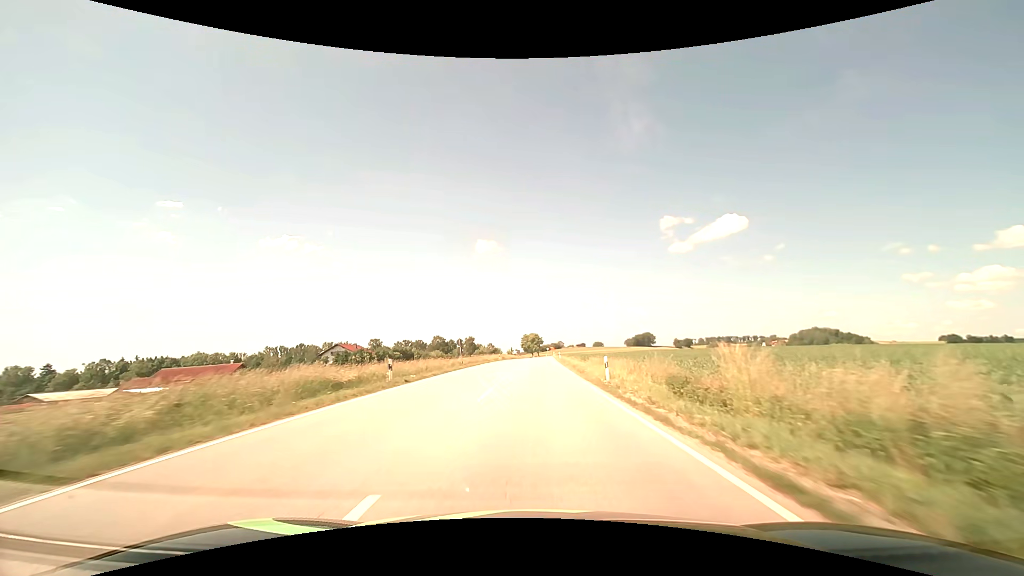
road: secondary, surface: asphalt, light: Day
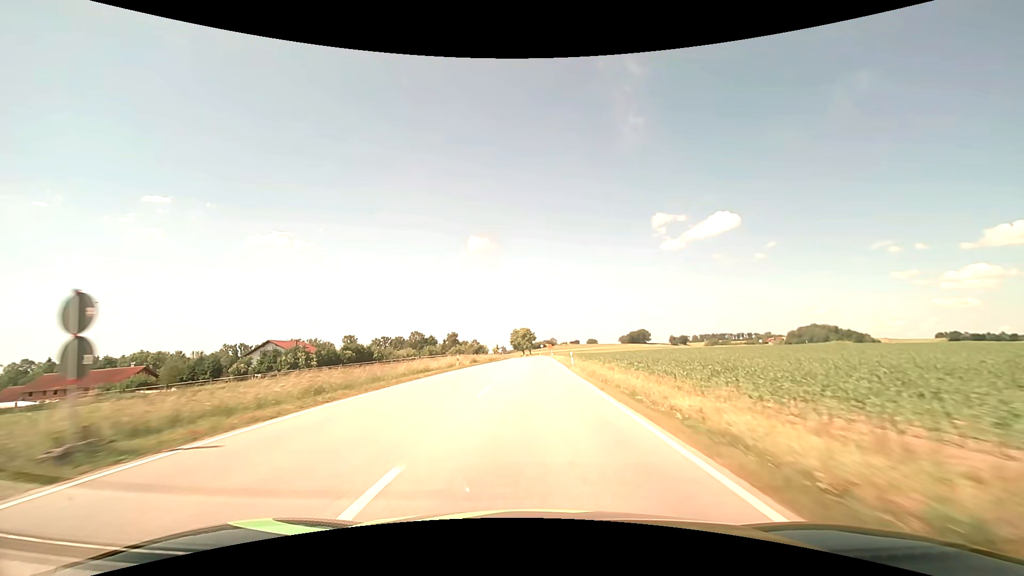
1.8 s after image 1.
(+0.3, +35.1) m; +1°
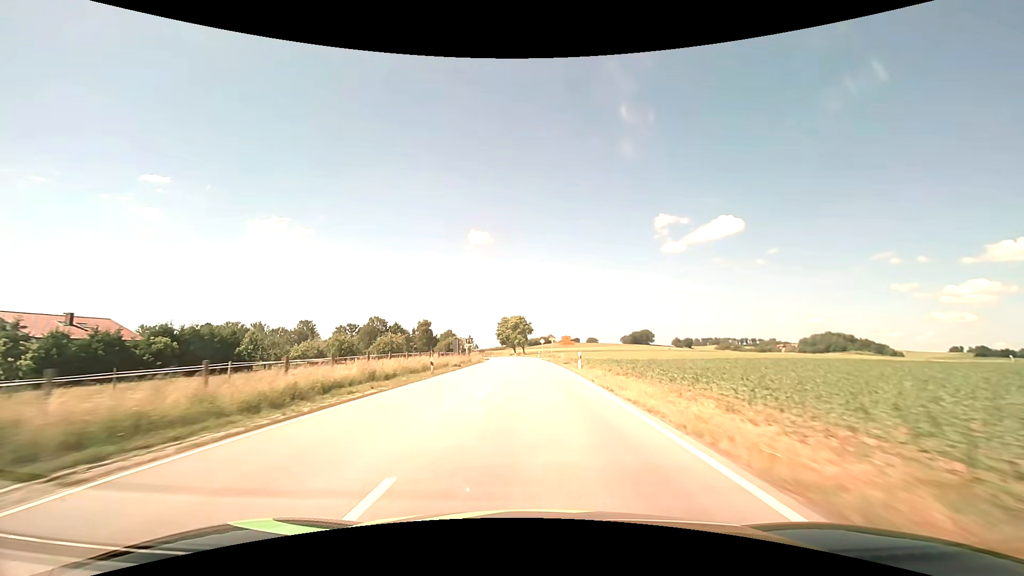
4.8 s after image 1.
(+0.3, +60.5) m; 0°
(0, +10) (0, +20) (0, +30) (0, +40) (-1, +50) (-1, +60) (-1, +70) (-2, +80) (-2, +90) (-3, +100) m
